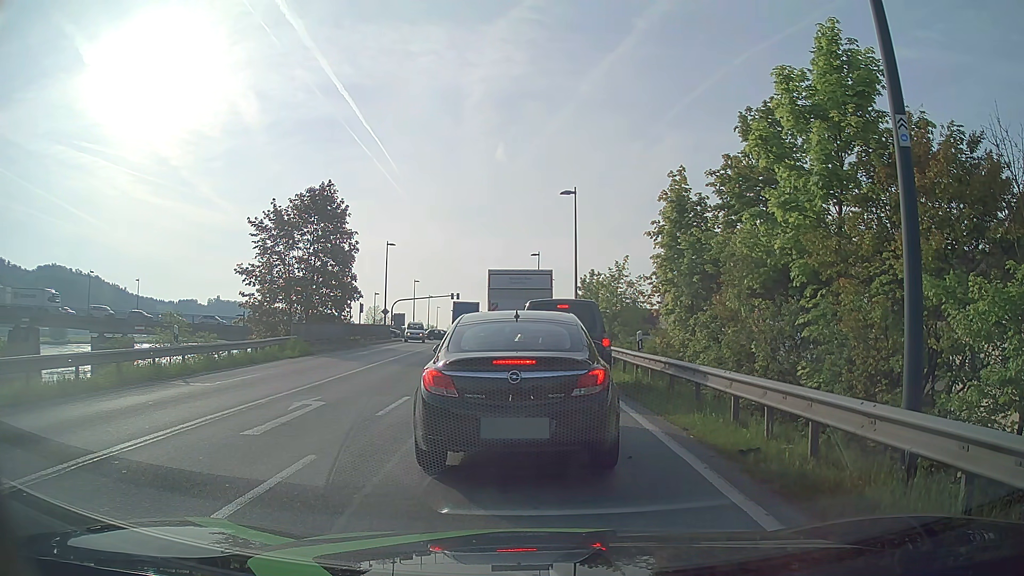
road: primary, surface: asphalt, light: Day
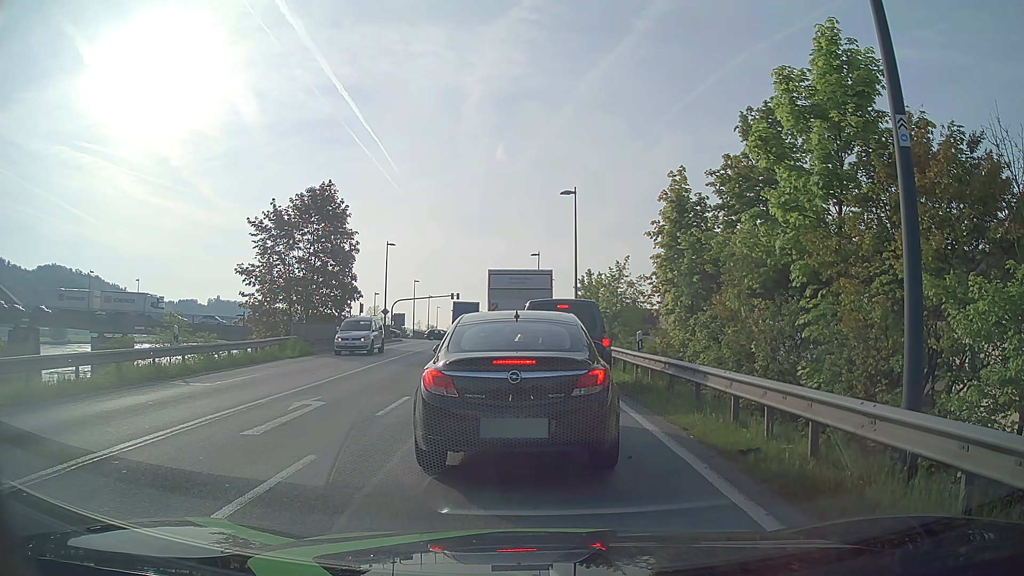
(0.0, 0.0) m; 0°
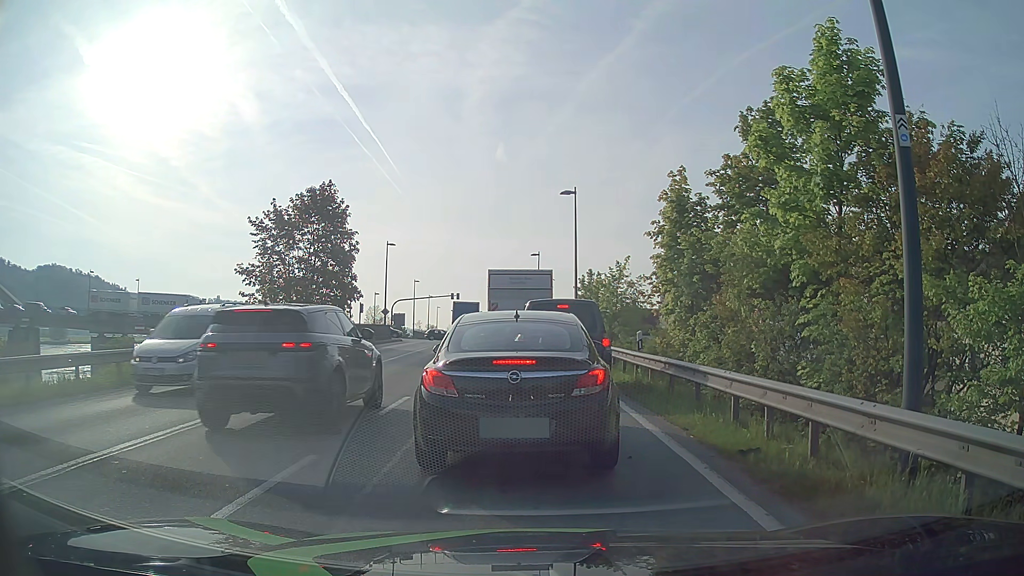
(0.0, 0.0) m; 0°
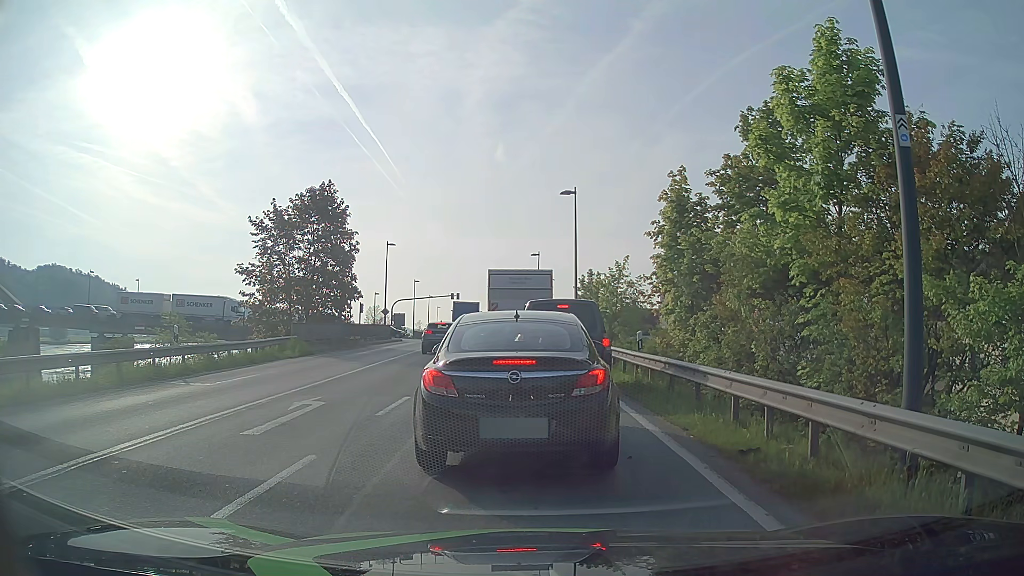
(0.0, 0.0) m; 0°
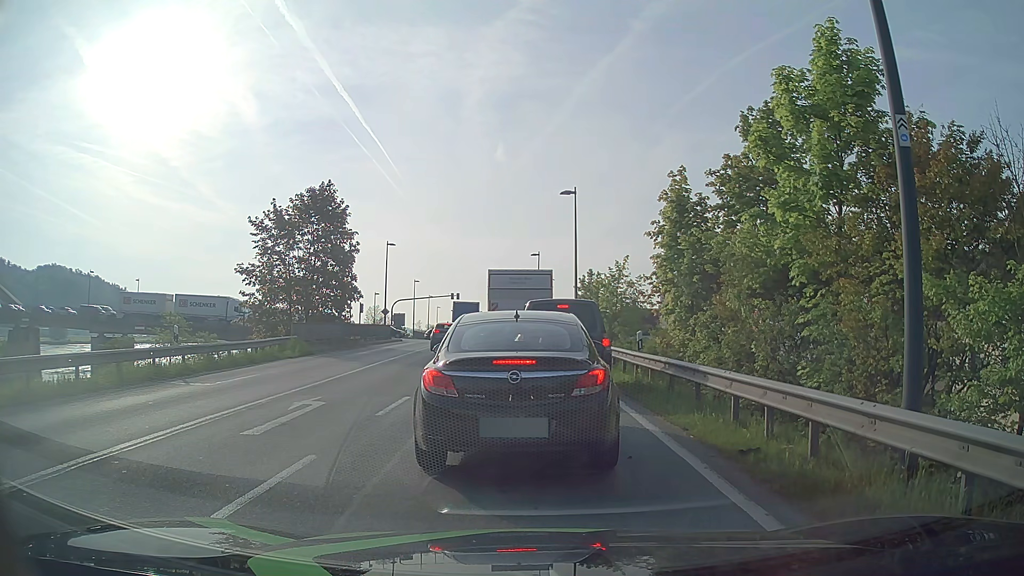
(0.0, 0.0) m; 0°
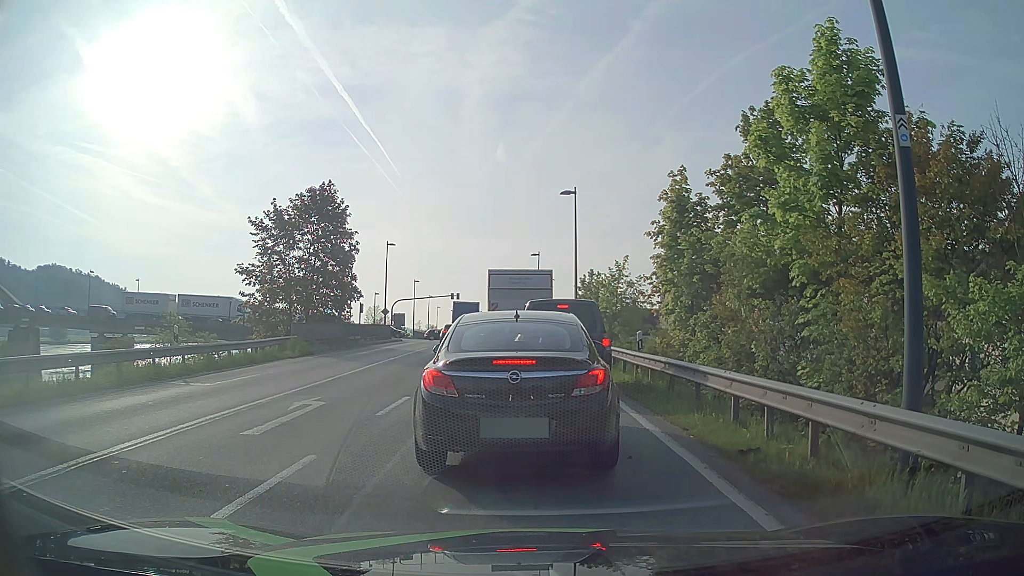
(0.0, 0.0) m; 0°
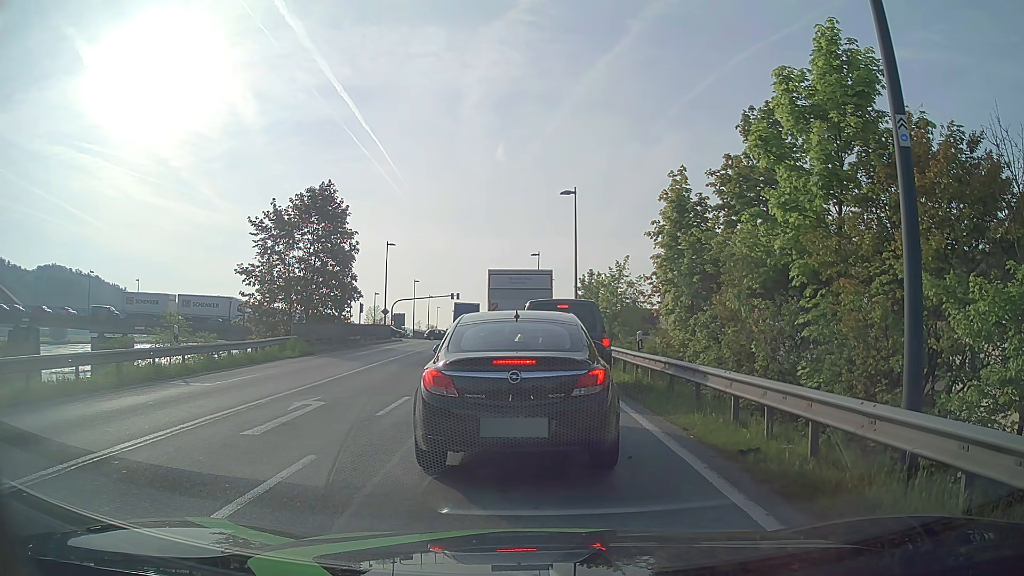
(0.0, 0.0) m; 0°
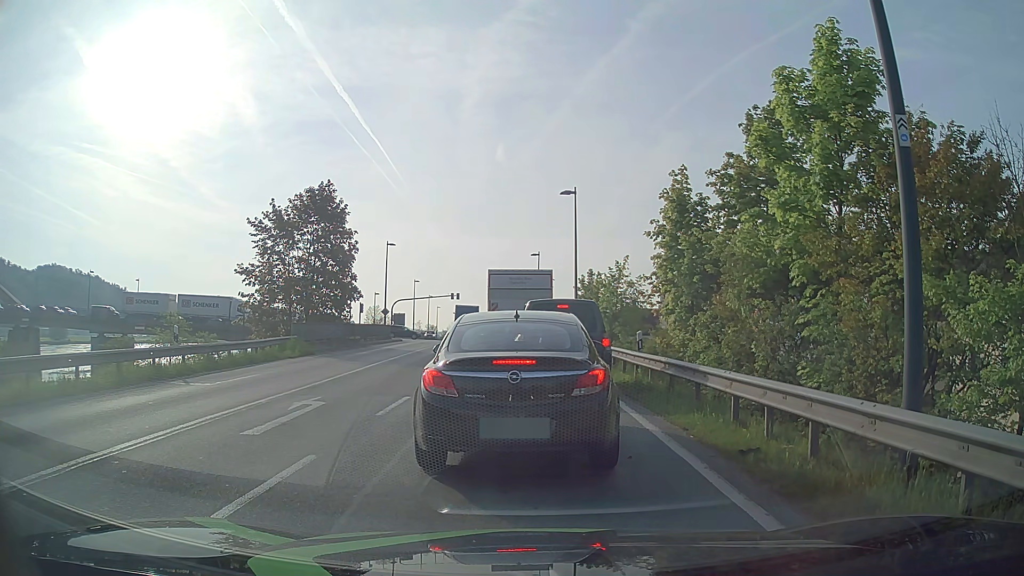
(0.0, 0.0) m; 0°
(0, +10) (-1, +20) (-1, +30) (-2, +40) (-2, +50) (-3, +60) (-4, +70) (-5, +80) (-6, +90) (-6, +100) m
